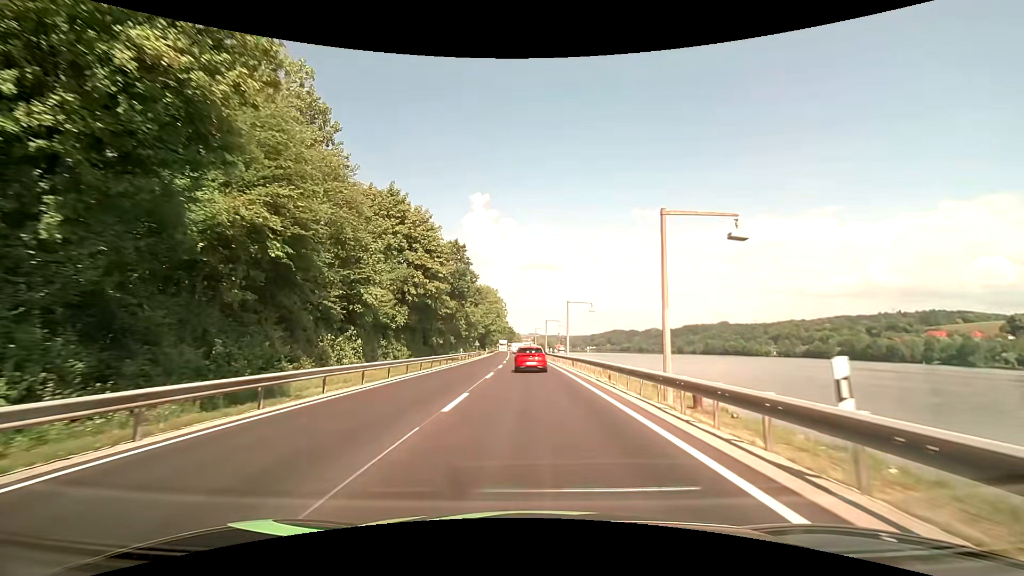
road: primary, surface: asphalt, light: Day
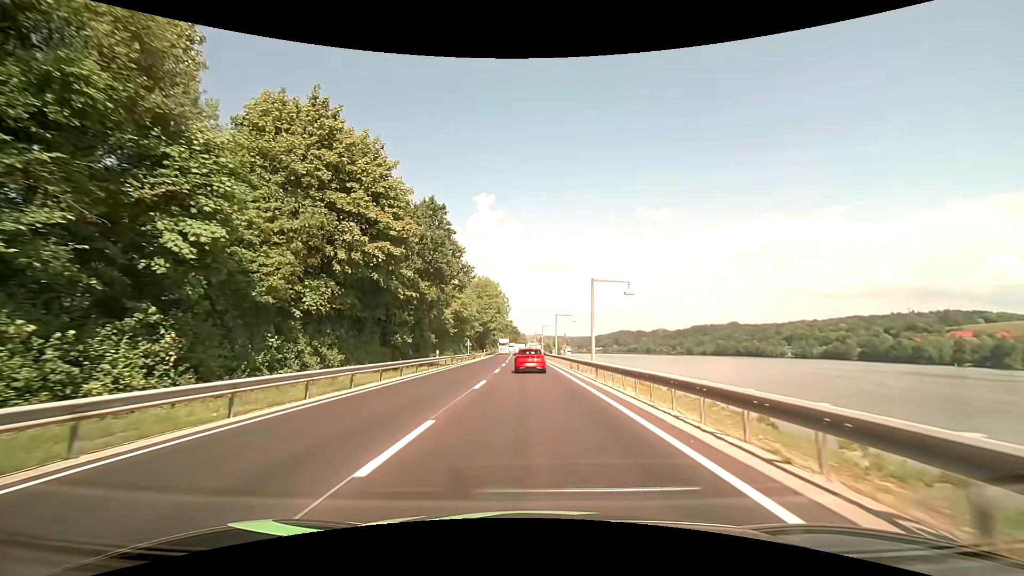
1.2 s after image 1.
(-0.1, +17.3) m; -1°
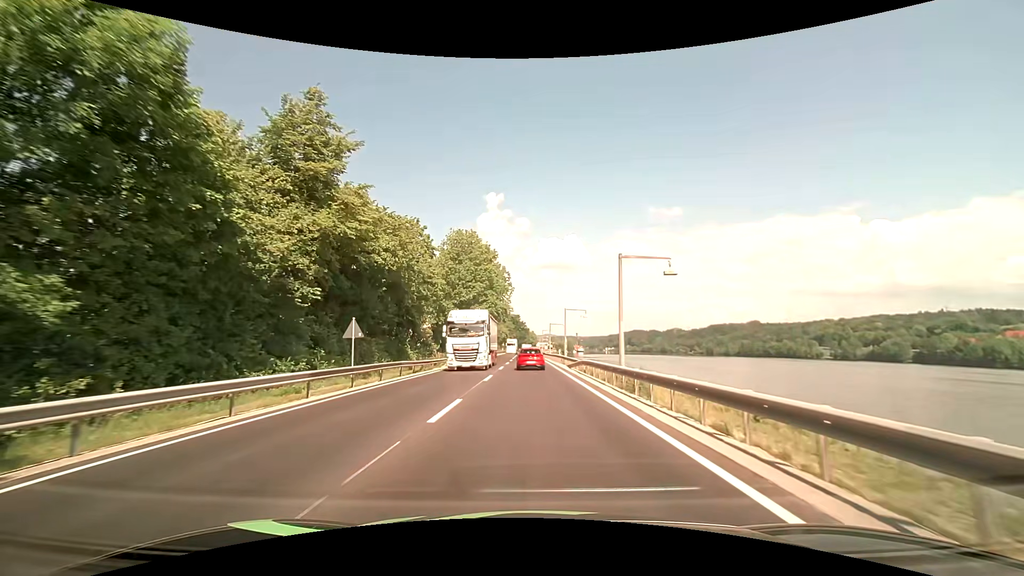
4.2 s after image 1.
(-0.6, +44.4) m; -1°
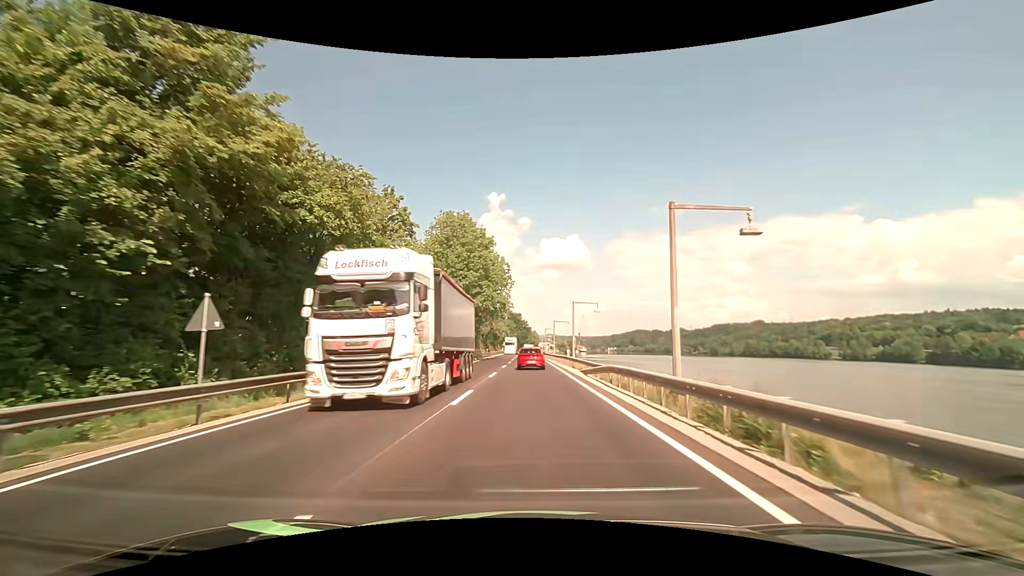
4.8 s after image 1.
(0.0, +9.2) m; 0°
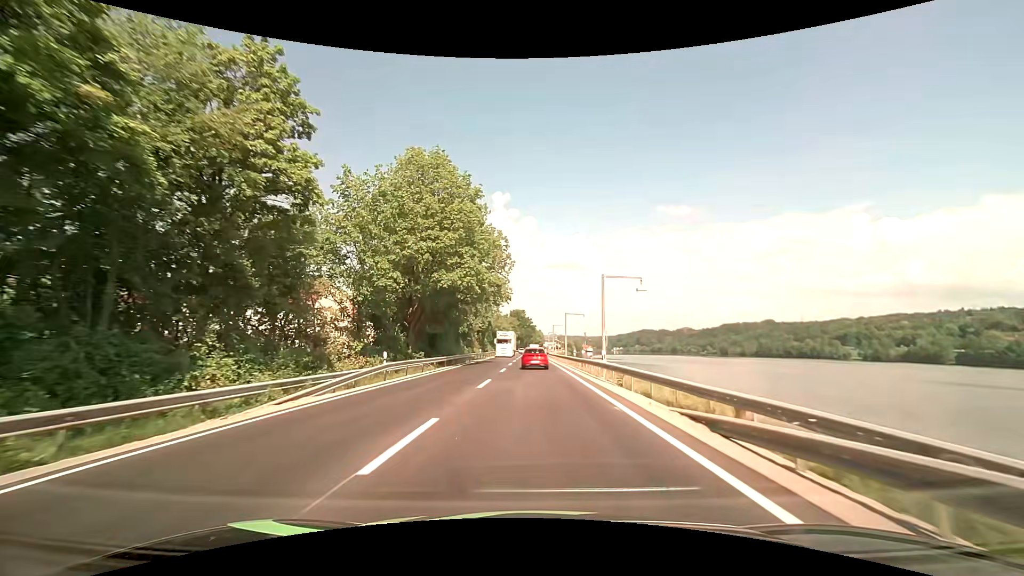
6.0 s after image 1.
(-0.1, +18.8) m; 0°
(0, +10) (0, +20) (0, +30) (0, +40) (0, +50) (0, +60) (0, +70) (0, +80) (0, +90) (0, +100) m
